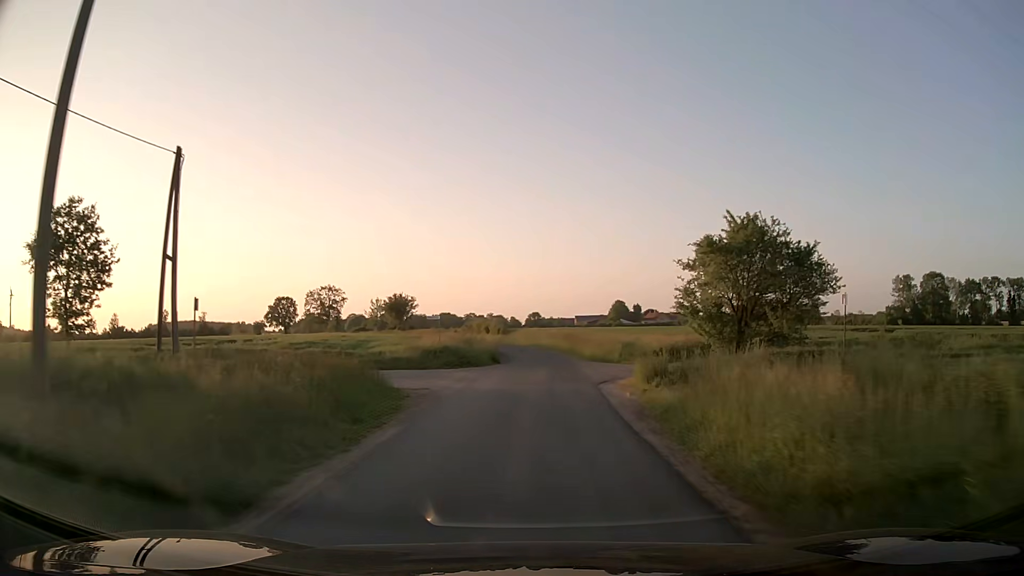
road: unclassified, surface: asphalt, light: Day
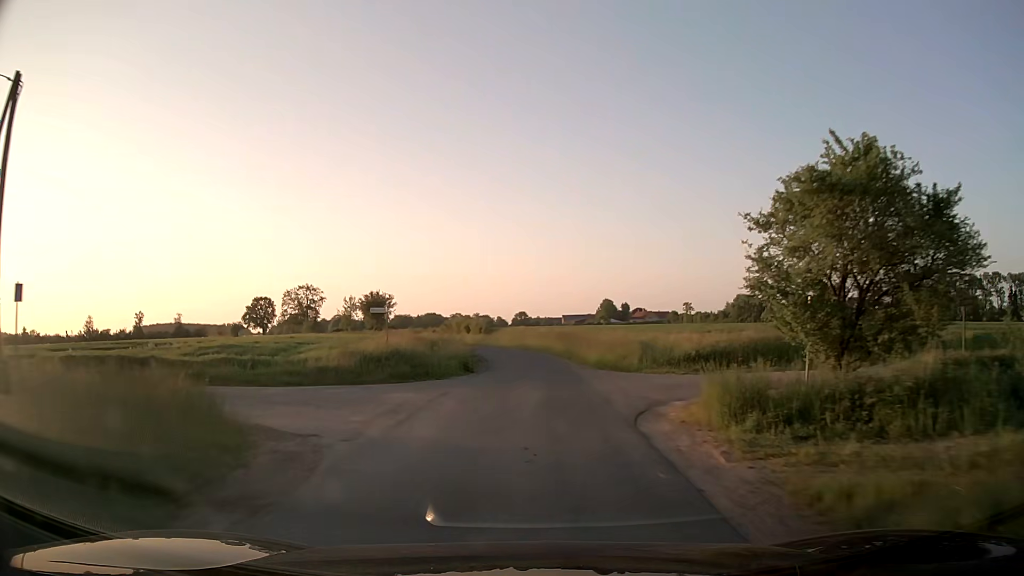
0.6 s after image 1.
(+0.1, +9.2) m; +1°
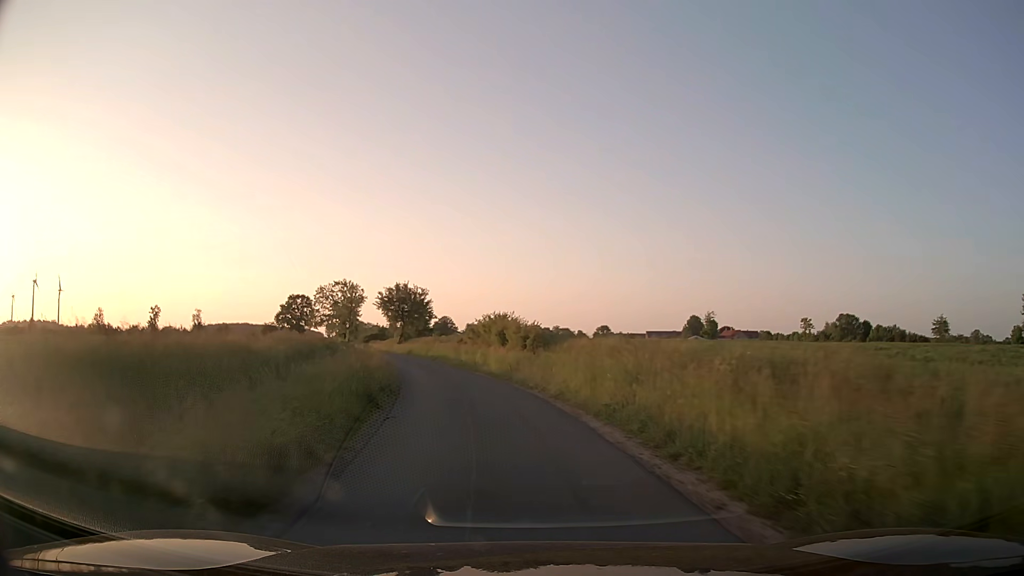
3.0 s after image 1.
(-0.7, +37.1) m; -7°
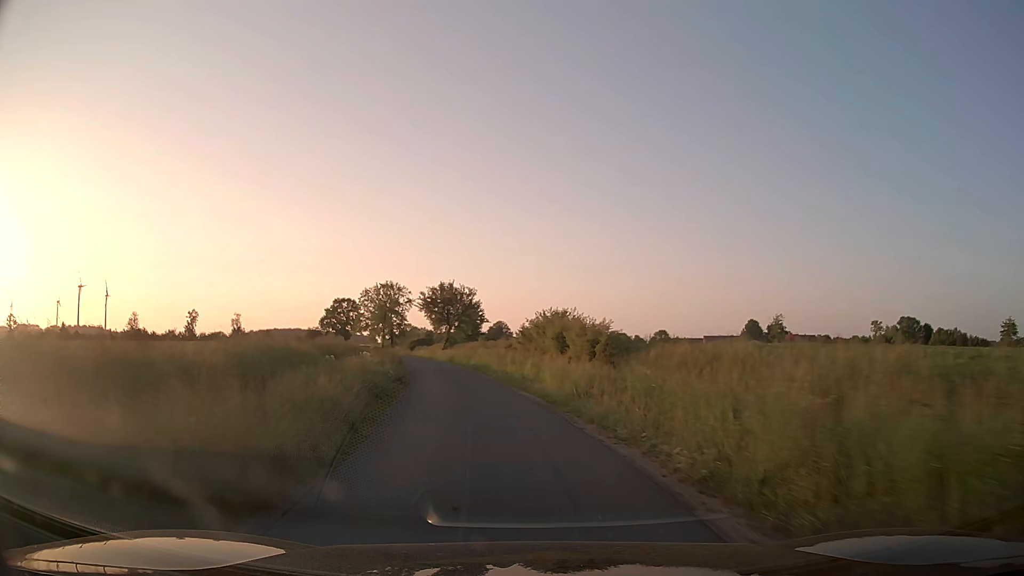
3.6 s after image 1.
(-0.4, +9.4) m; -5°
